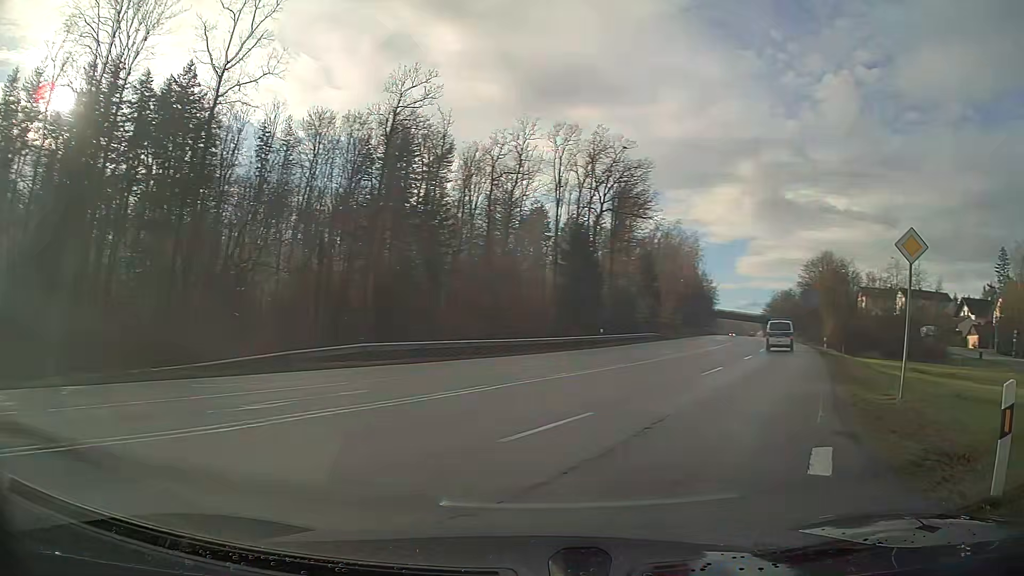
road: secondary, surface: asphalt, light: Day
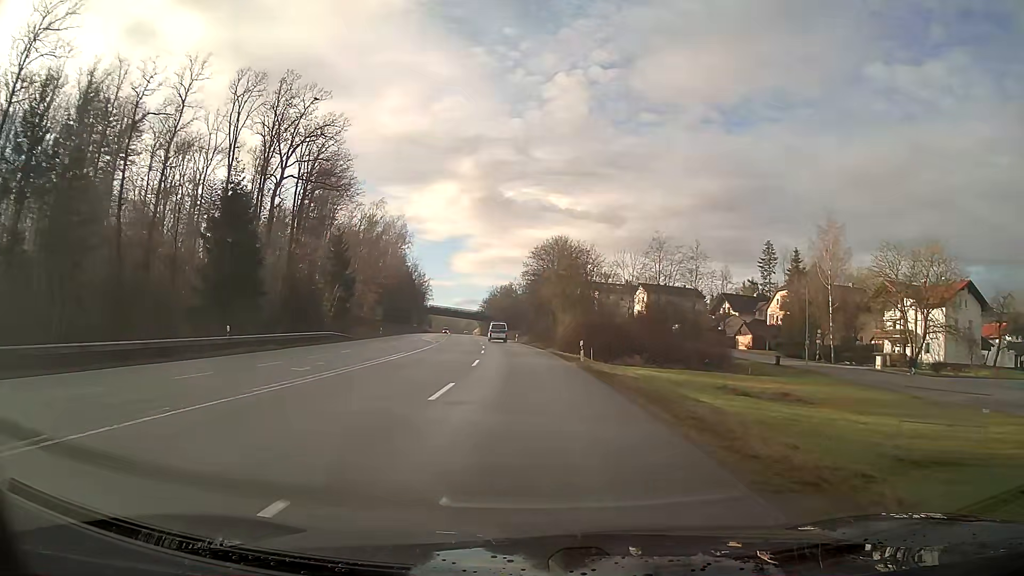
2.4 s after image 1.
(+4.8, +18.6) m; +19°
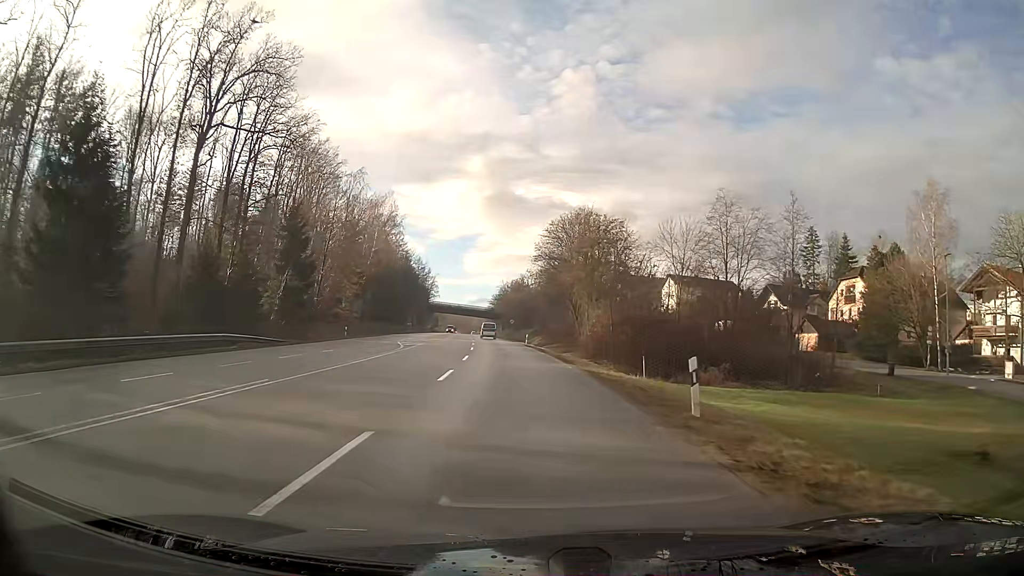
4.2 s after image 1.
(-0.2, +21.1) m; -2°
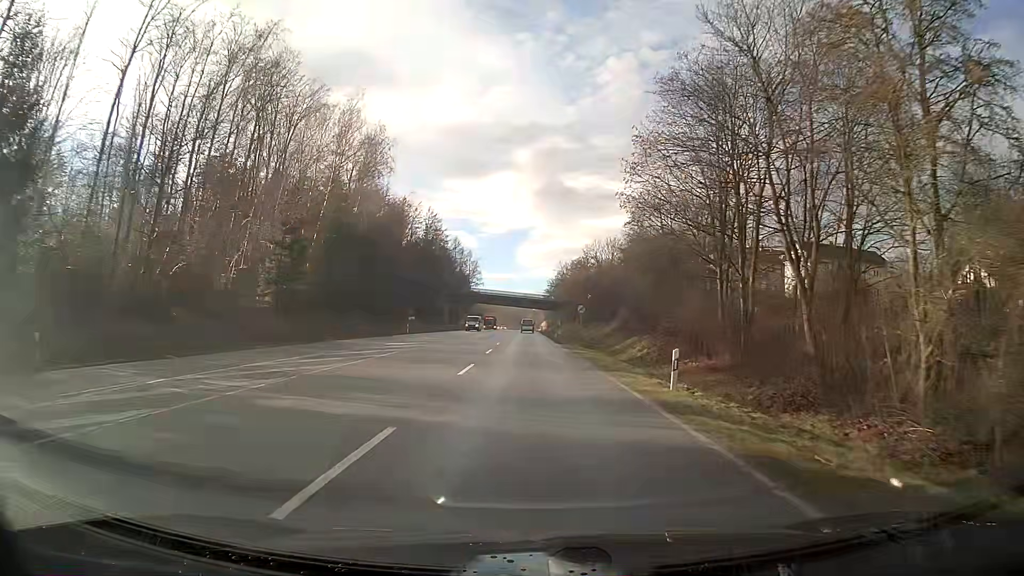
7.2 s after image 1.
(-2.2, +46.5) m; -4°
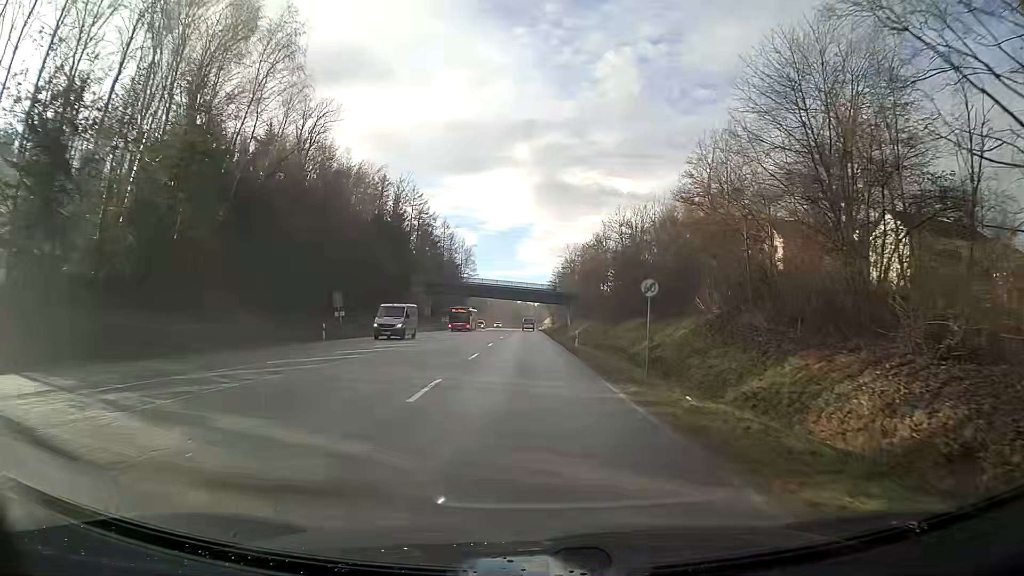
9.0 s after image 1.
(0.0, +28.7) m; 0°
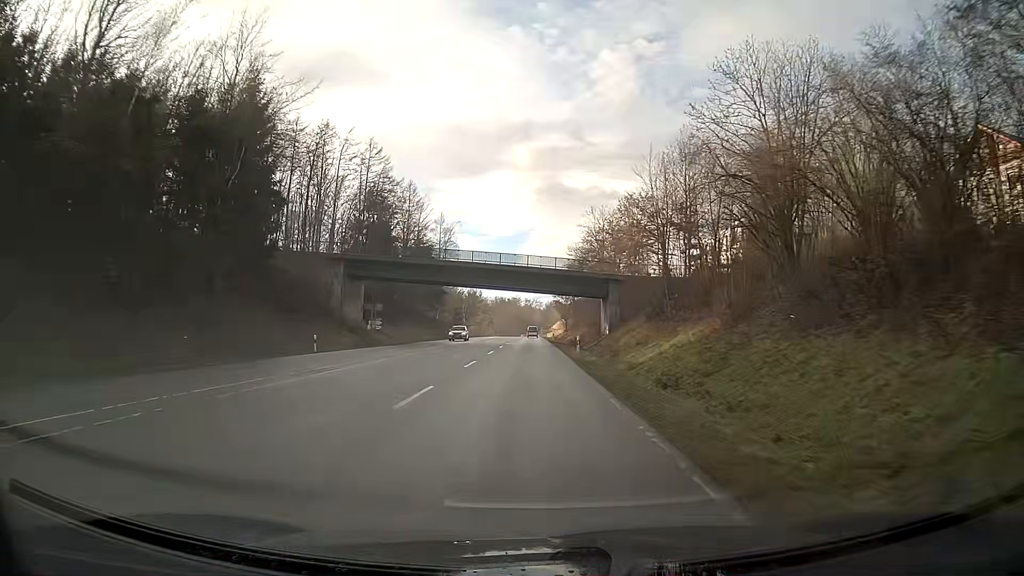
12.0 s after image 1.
(-0.2, +52.1) m; 0°
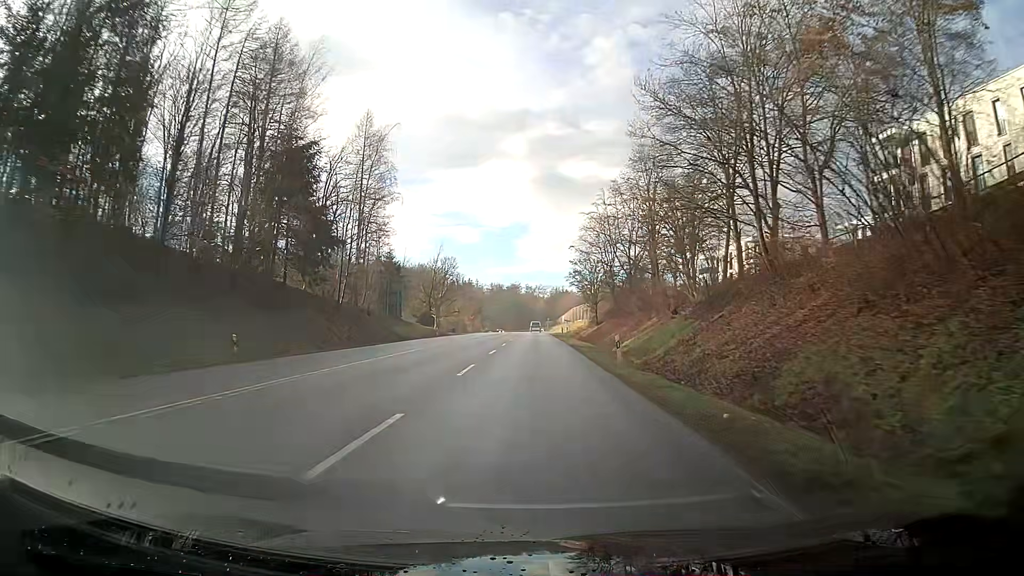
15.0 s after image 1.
(-0.5, +63.7) m; 0°
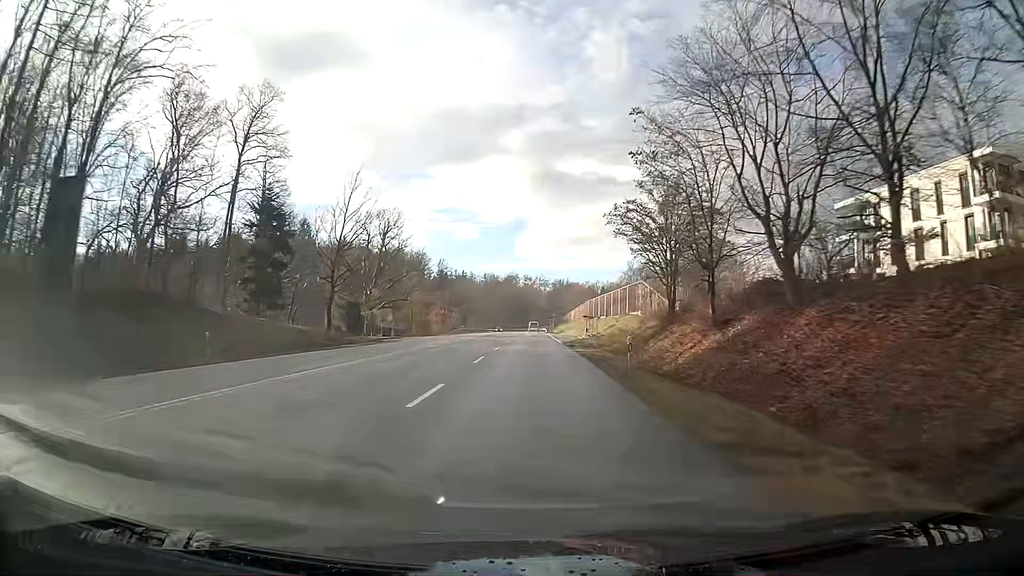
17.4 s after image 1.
(+0.2, +52.5) m; 0°
